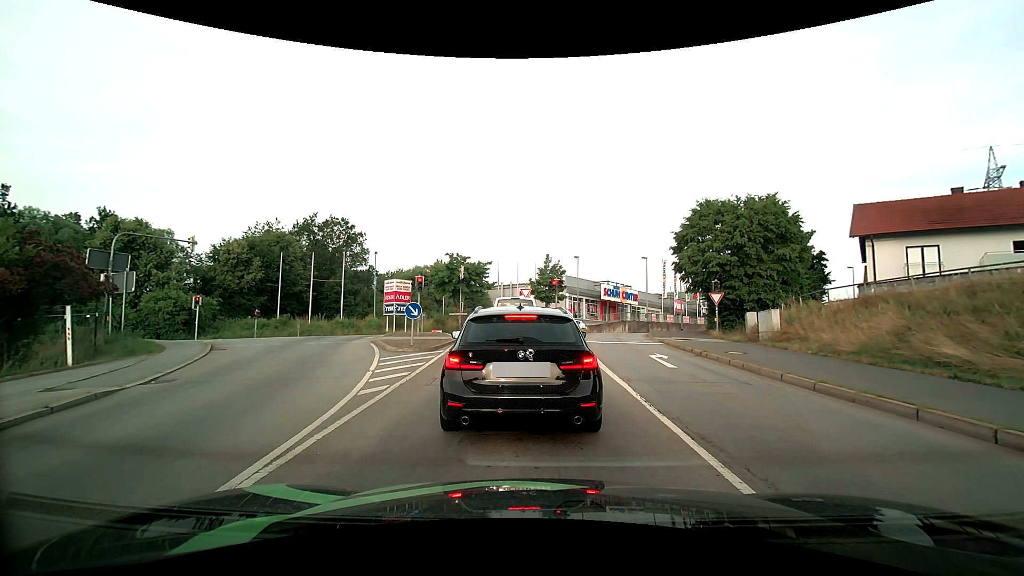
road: primary_link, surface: asphalt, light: Day
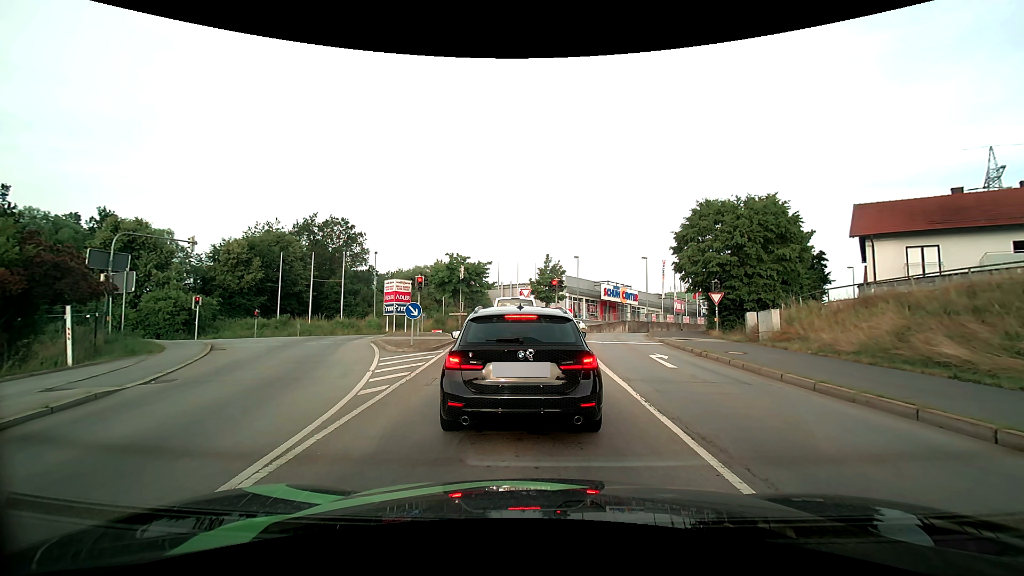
(0.0, 0.0) m; 0°
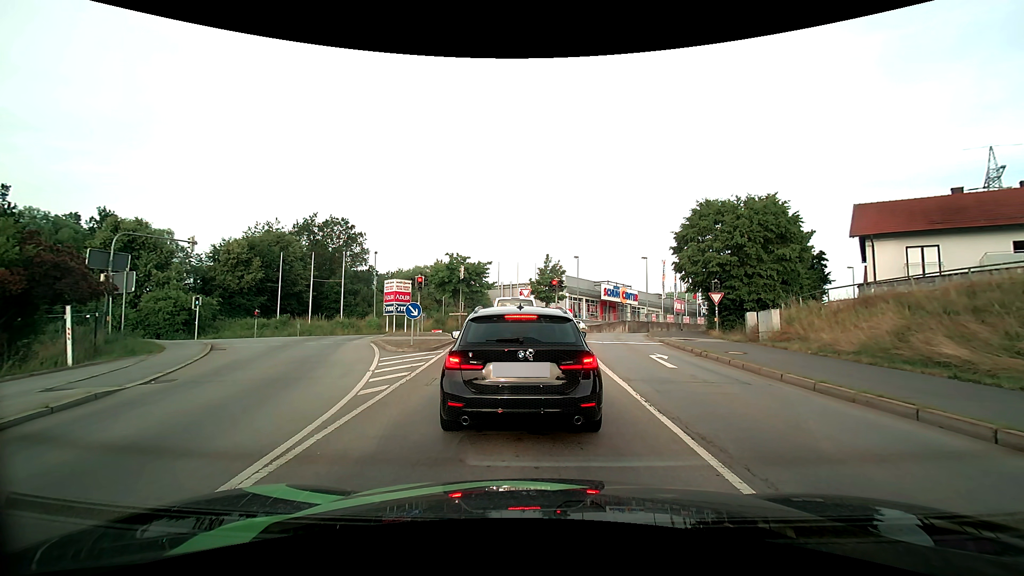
(0.0, 0.0) m; 0°
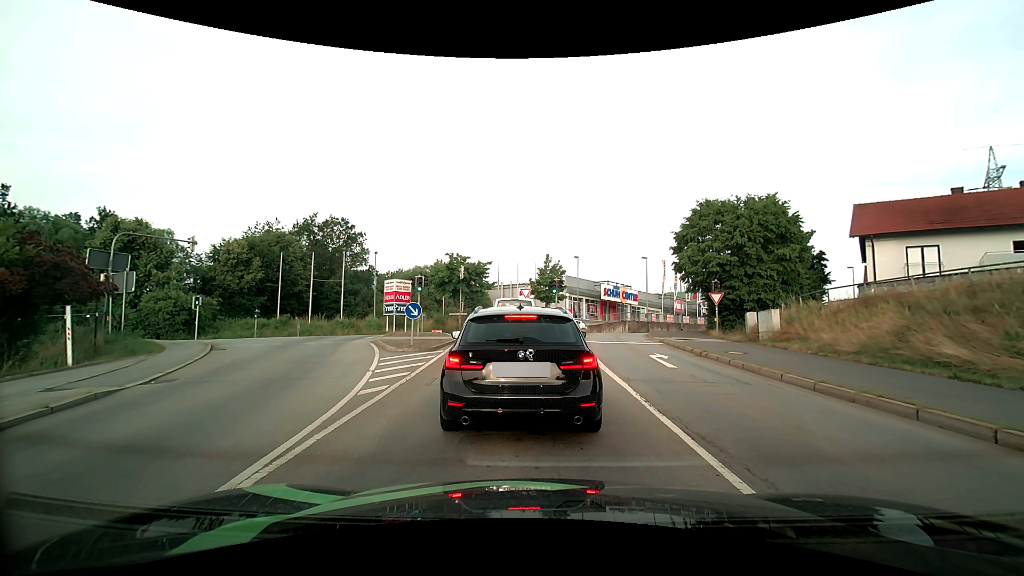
(0.0, 0.0) m; 0°
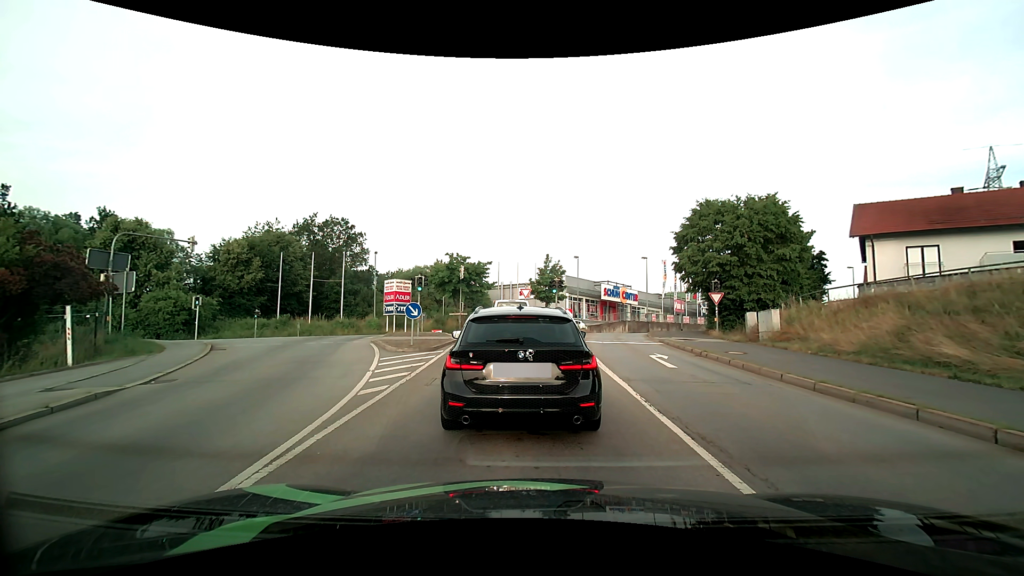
(0.0, 0.0) m; 0°
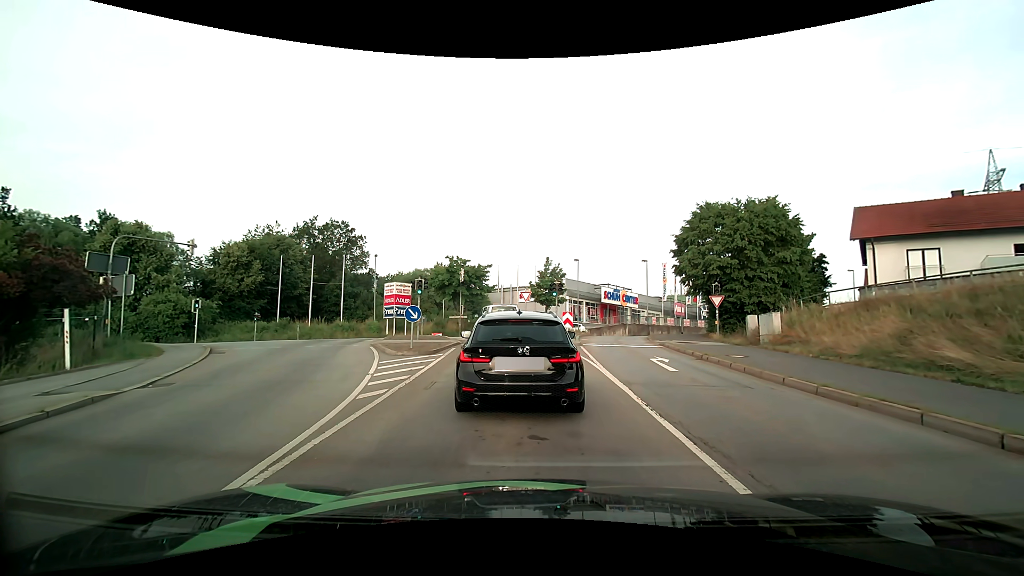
(0.0, +0.1) m; 0°
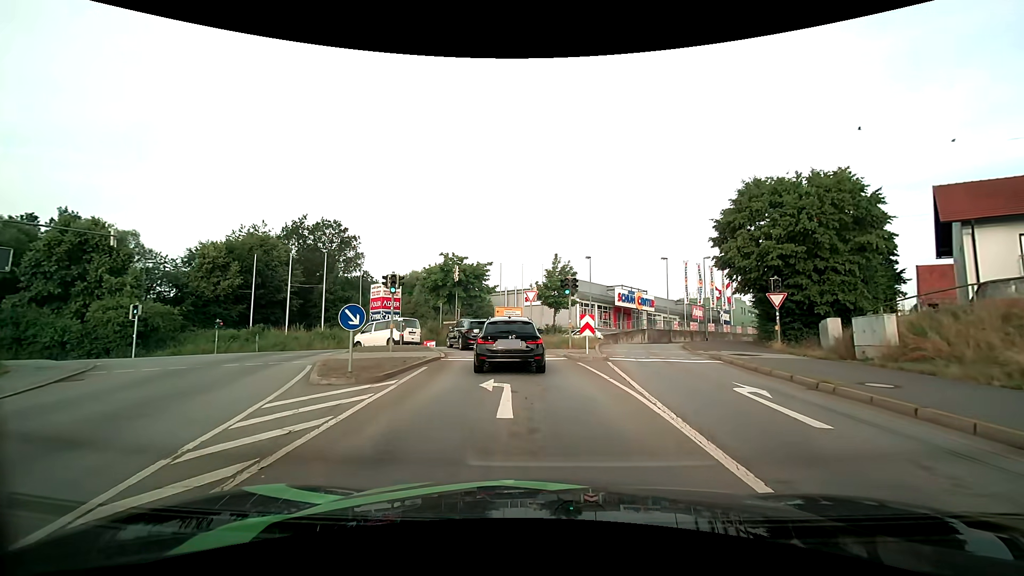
(-0.1, +7.0) m; 0°
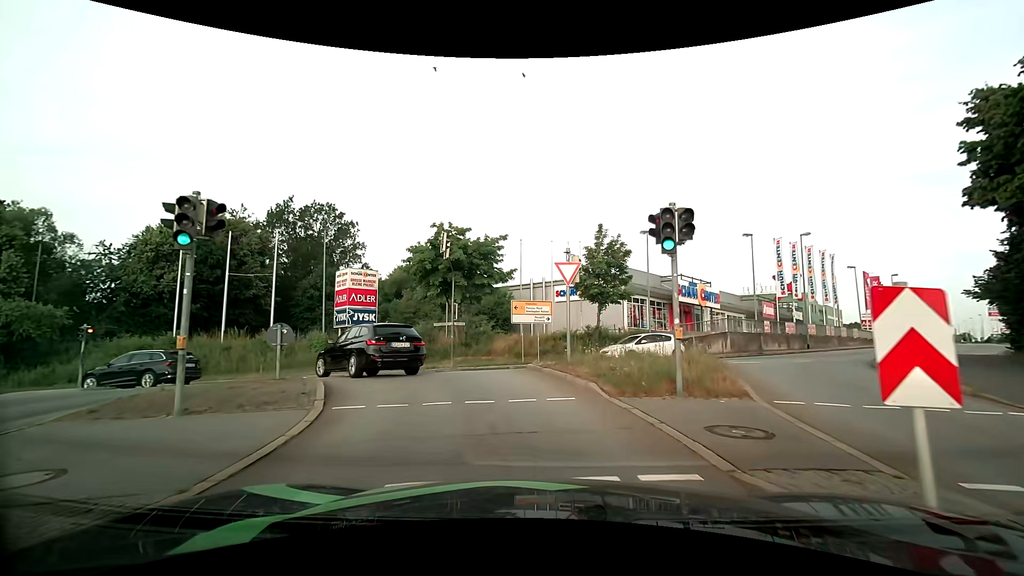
(-0.7, +14.7) m; -5°
(-1, +10) (-6, +18) (-15, +22) (-25, +22) (-35, +20) (-45, +20) (-55, +20) (-64, +22) (-74, +24) (-84, +25) m
